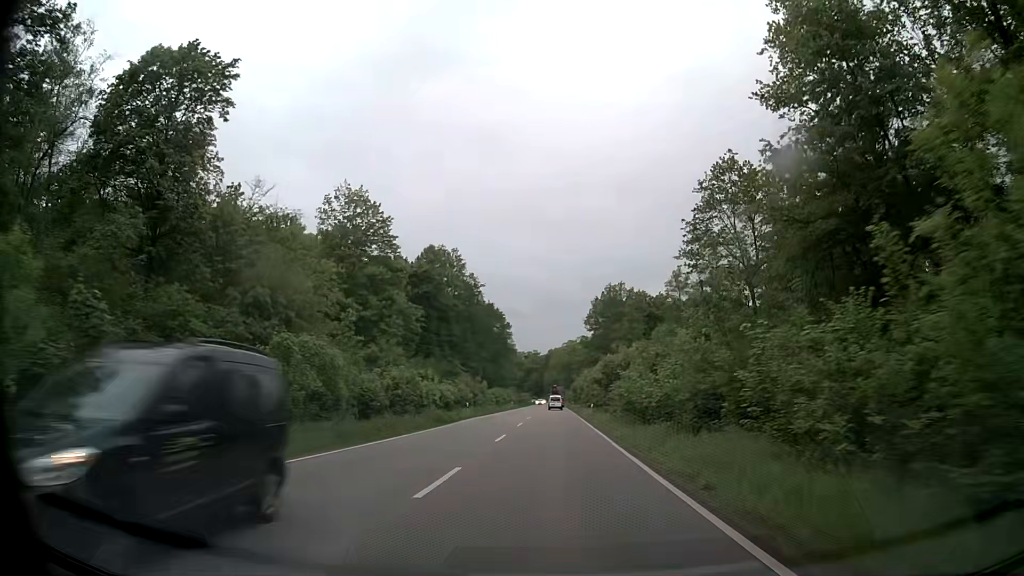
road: secondary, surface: asphalt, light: Day
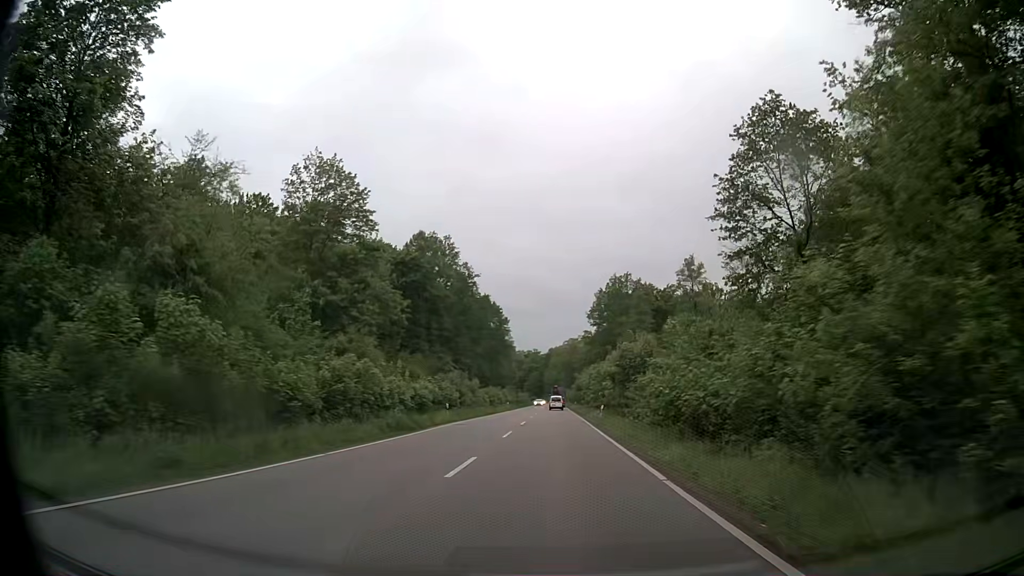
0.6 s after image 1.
(0.0, +9.8) m; 0°
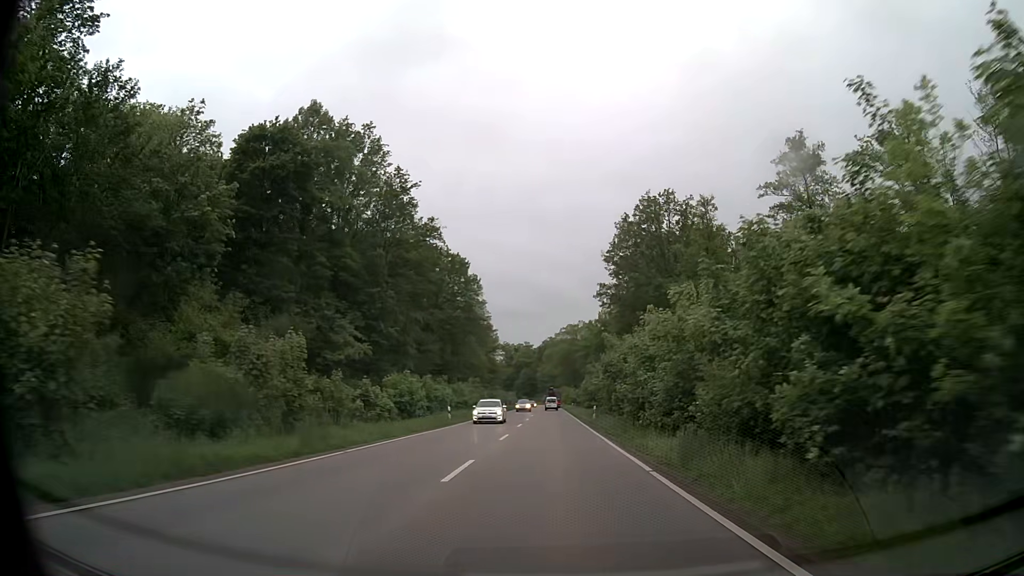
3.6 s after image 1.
(+0.2, +48.5) m; +1°
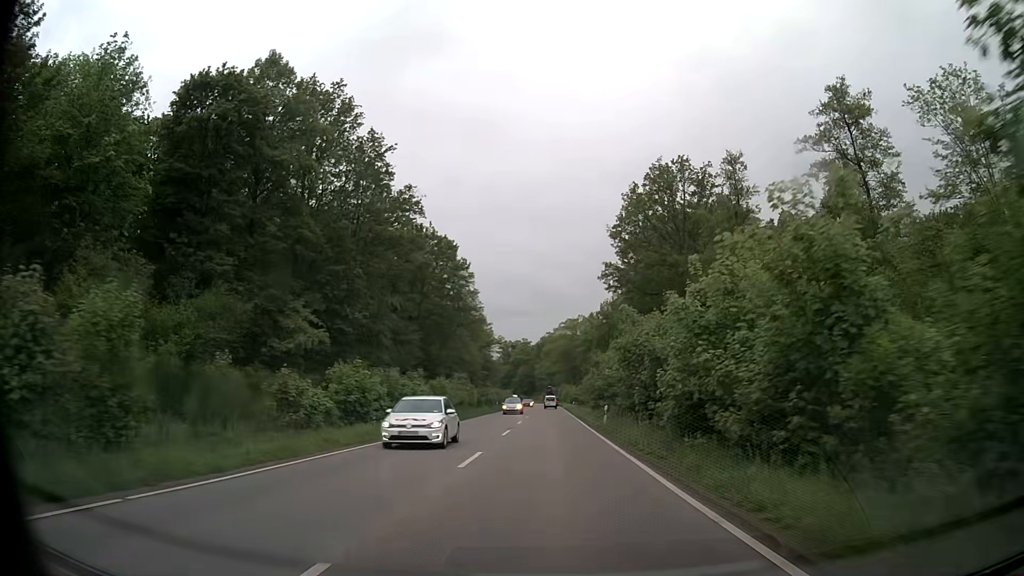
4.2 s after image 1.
(0.0, +9.7) m; 0°
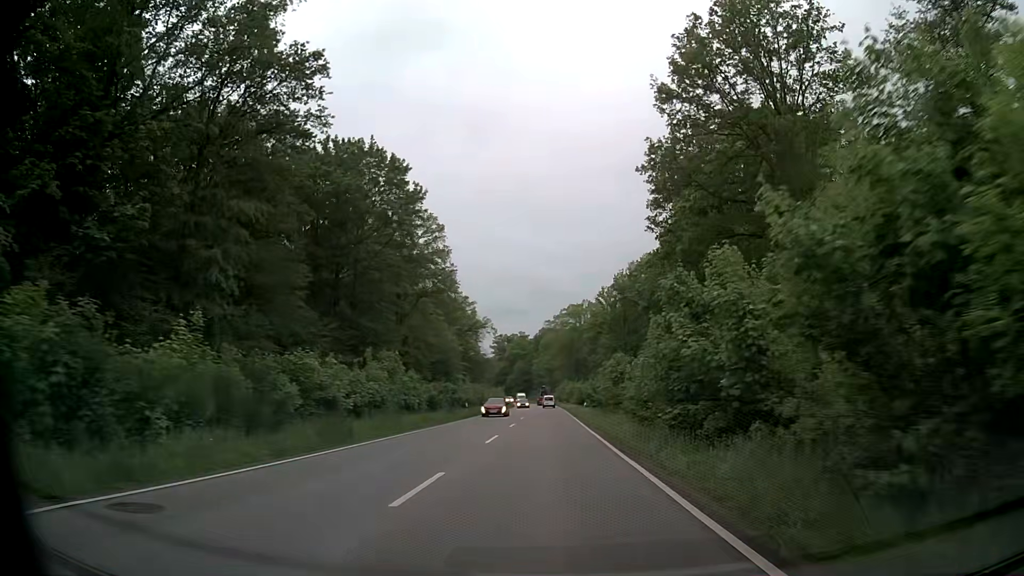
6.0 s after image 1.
(+0.1, +29.1) m; 0°
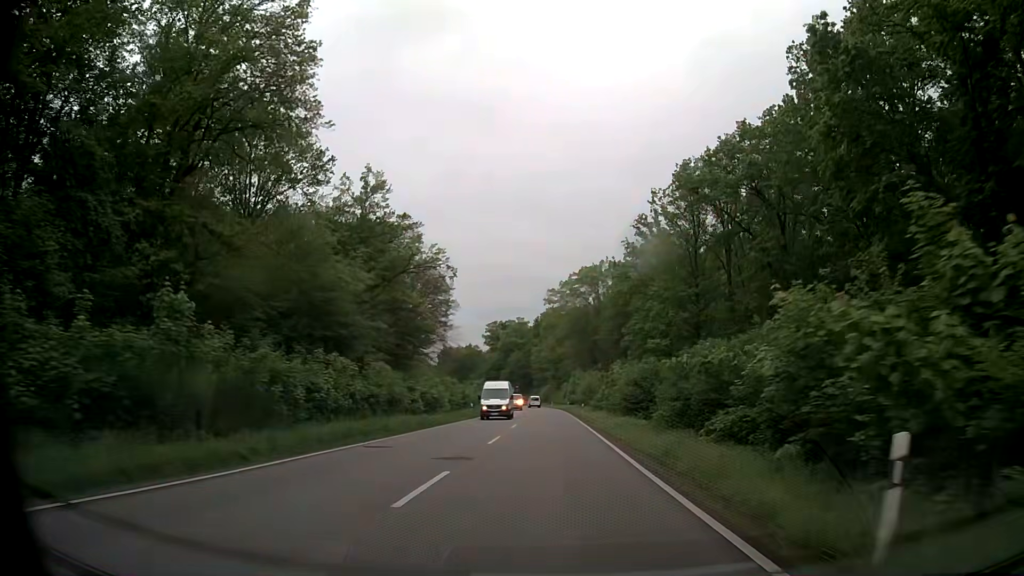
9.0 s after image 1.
(-0.1, +48.1) m; 0°
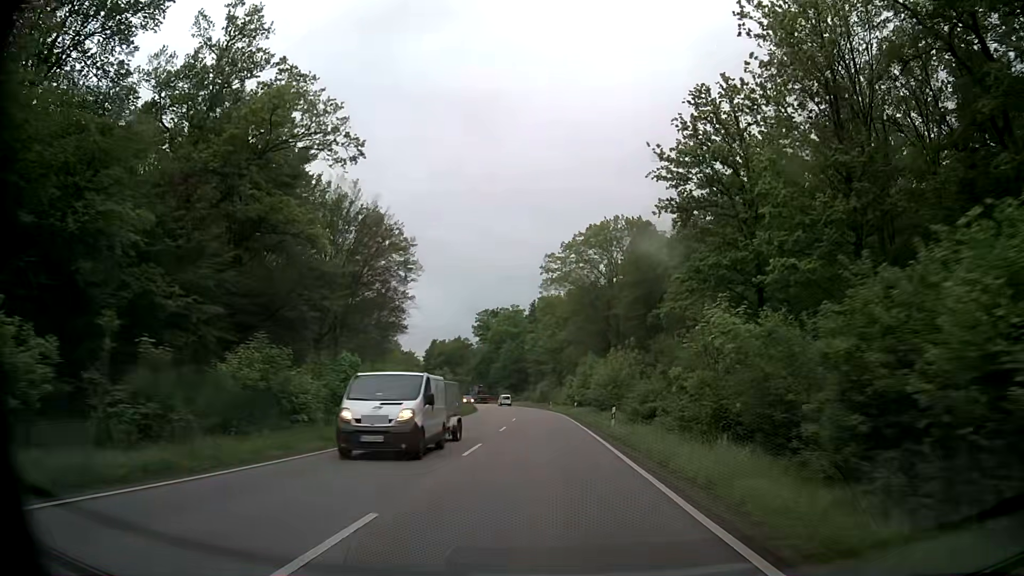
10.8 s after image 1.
(-0.1, +28.7) m; 0°
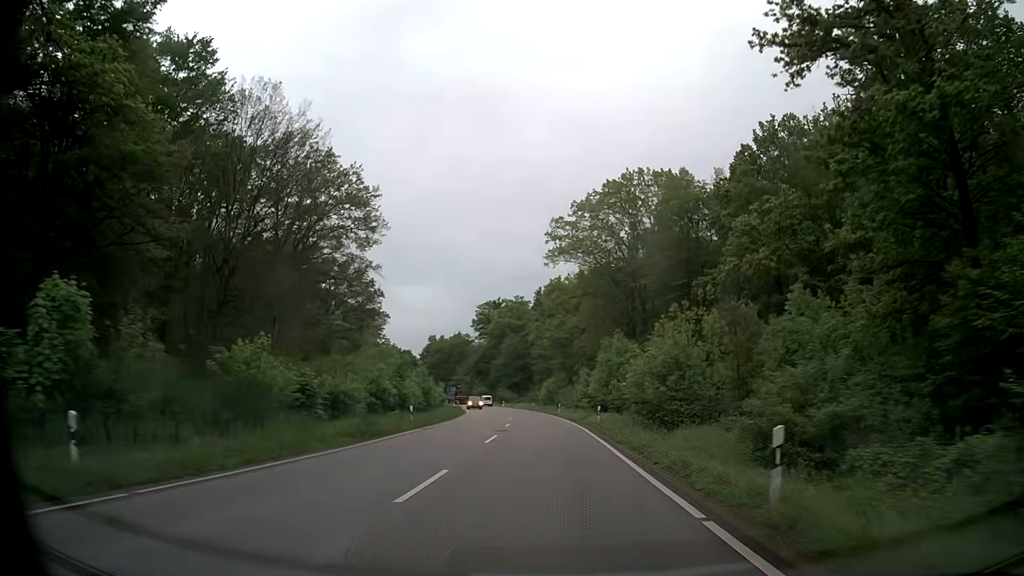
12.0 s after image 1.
(-0.2, +19.0) m; -1°
